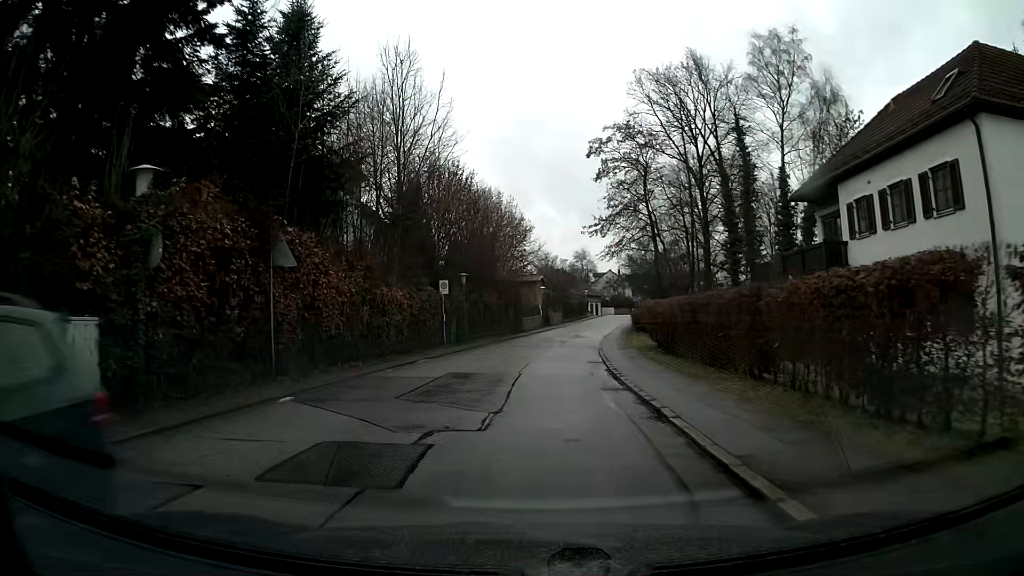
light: Day
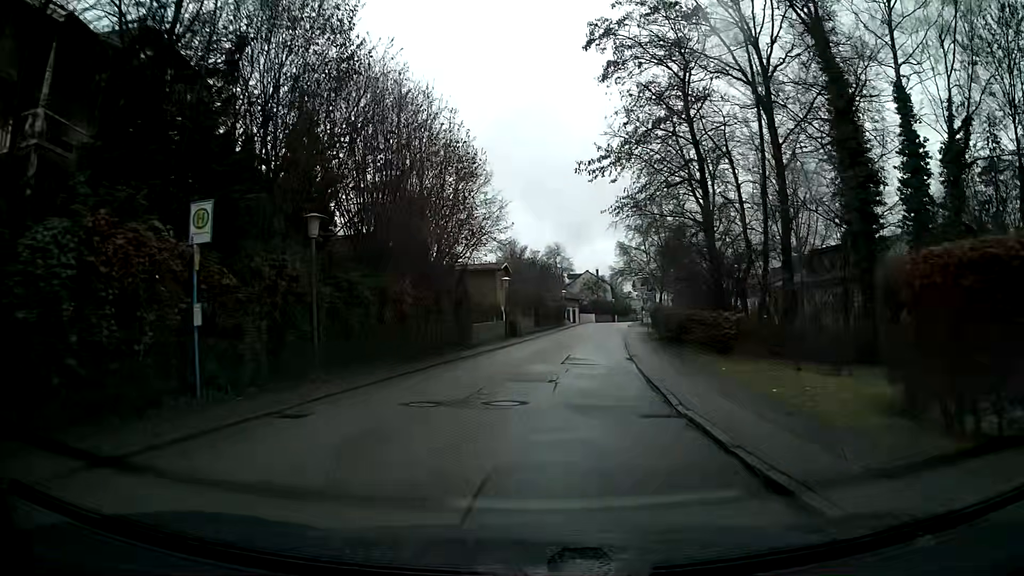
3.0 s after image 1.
(+0.5, +22.3) m; +3°
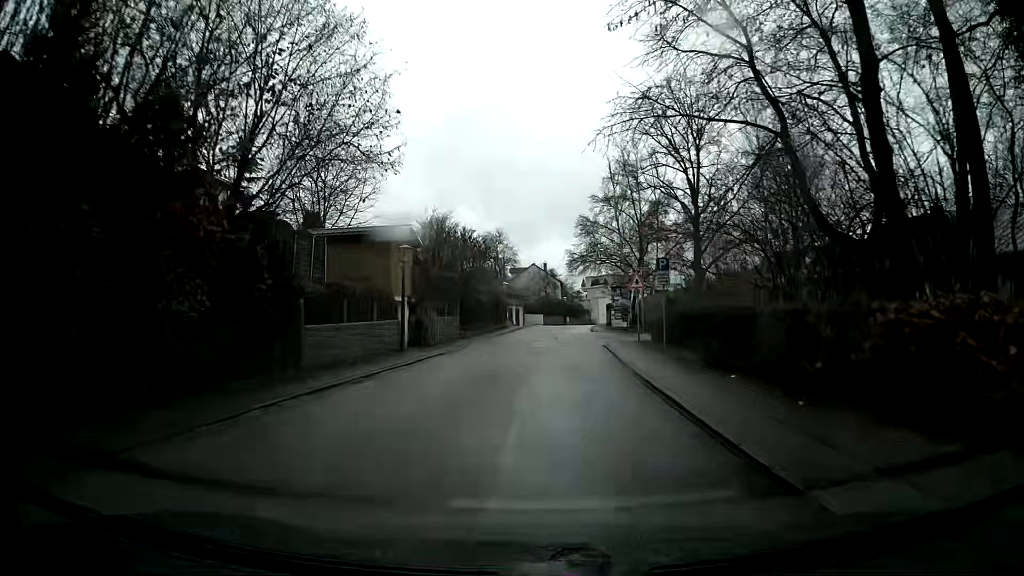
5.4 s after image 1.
(+0.7, +18.4) m; +5°
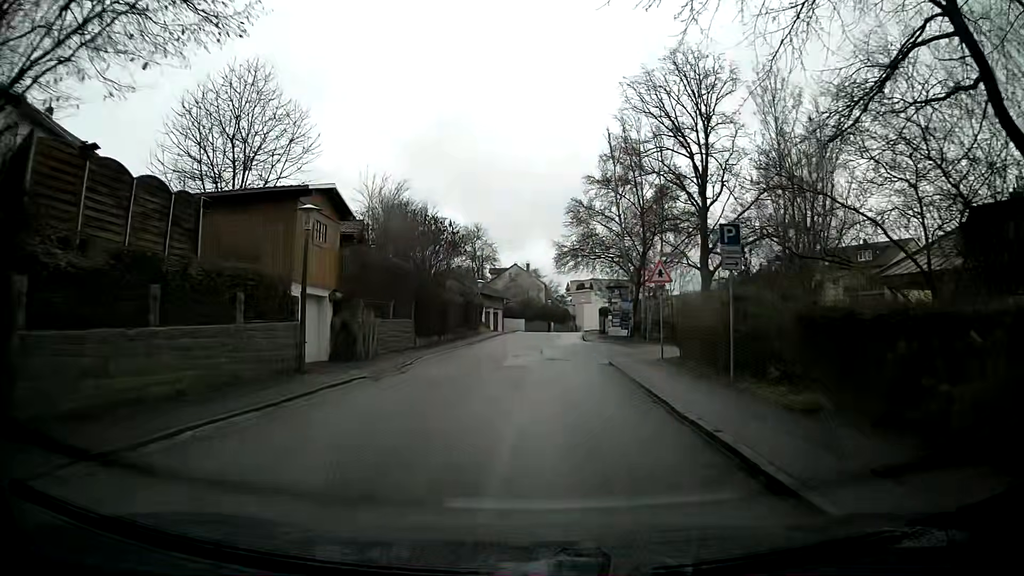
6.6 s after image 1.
(+0.1, +9.3) m; +1°
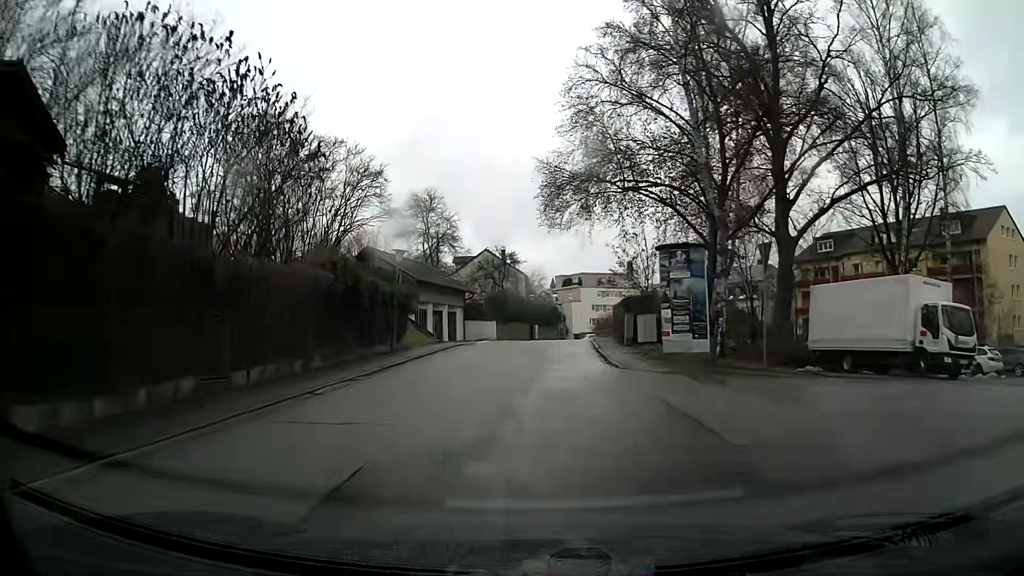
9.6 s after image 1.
(+0.5, +23.1) m; +2°
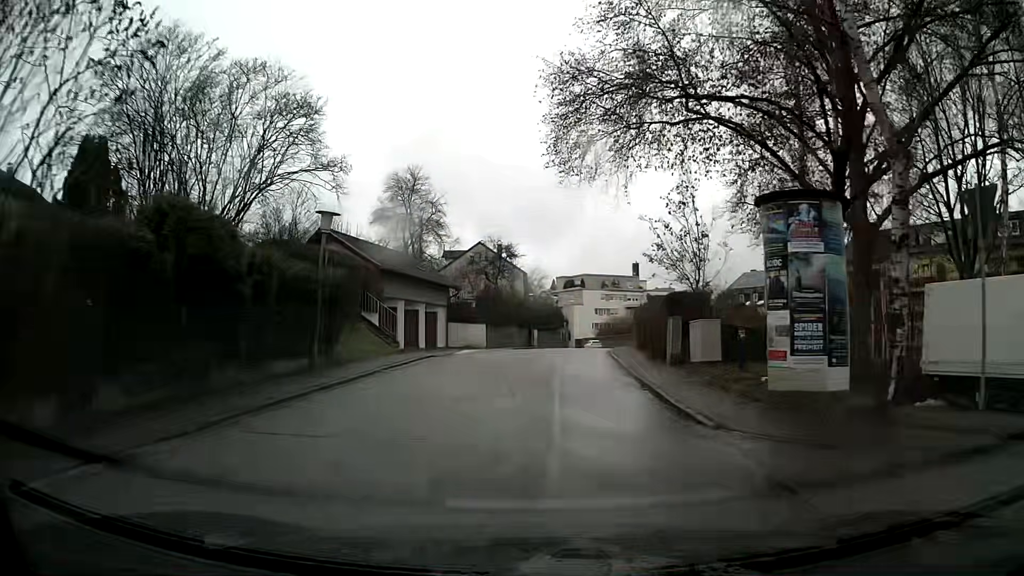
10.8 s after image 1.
(0.0, +9.1) m; 0°
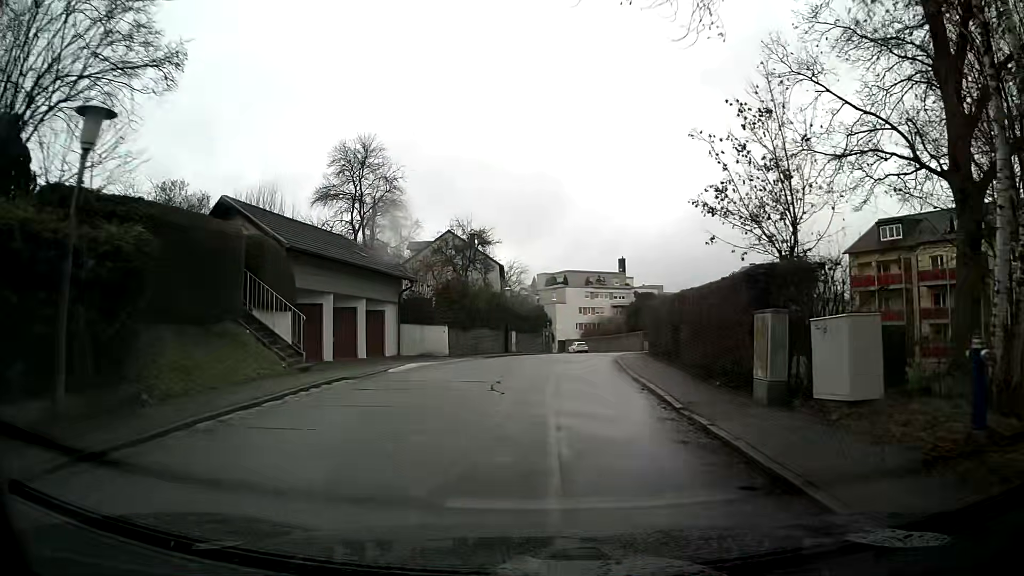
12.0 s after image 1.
(+0.1, +9.0) m; +2°
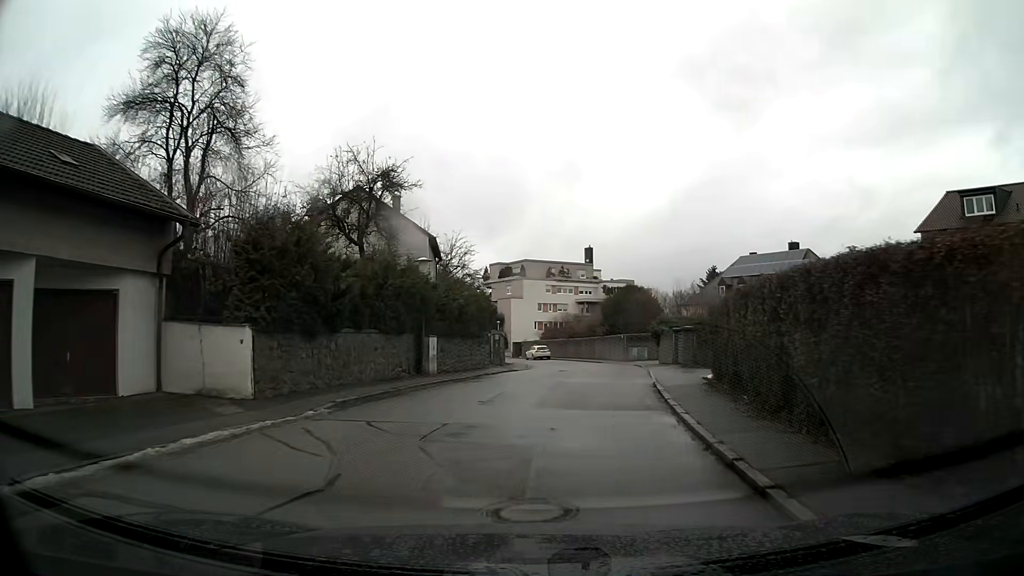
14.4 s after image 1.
(+0.6, +18.0) m; +4°
(0, +10) (+2, +20) (+3, +30) (+3, +40) (+3, +50) (0, +60) (-3, +69) (-7, +78) (-9, +88) (-13, +97) m
